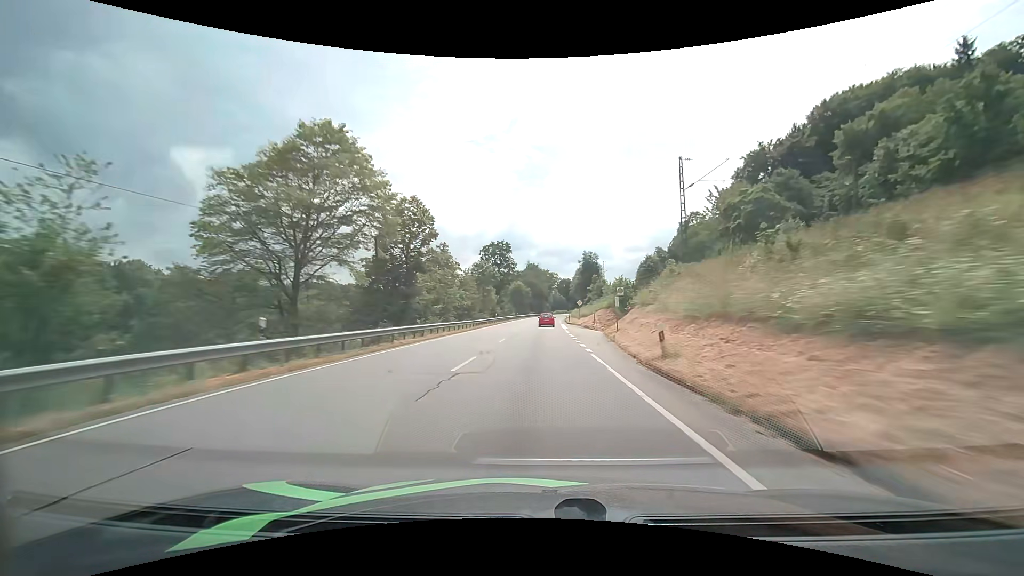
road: primary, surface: asphalt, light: Day
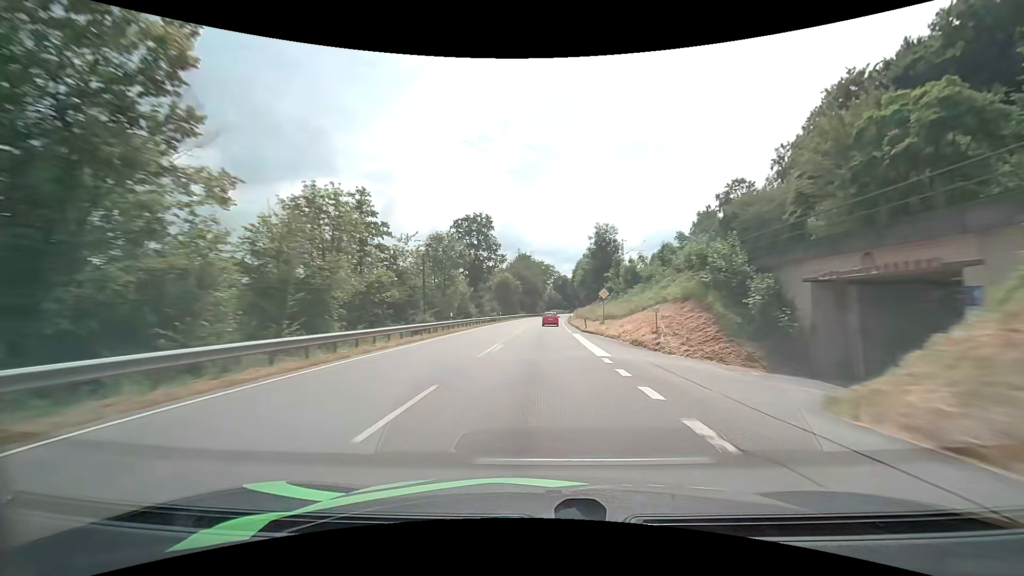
(+0.2, +31.1) m; +1°
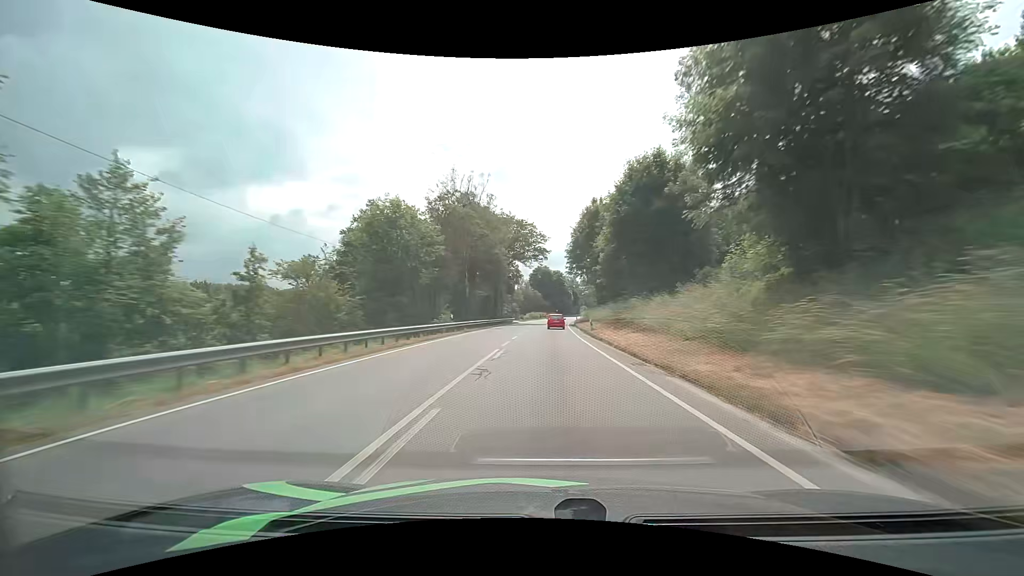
(+1.4, +75.6) m; +3°
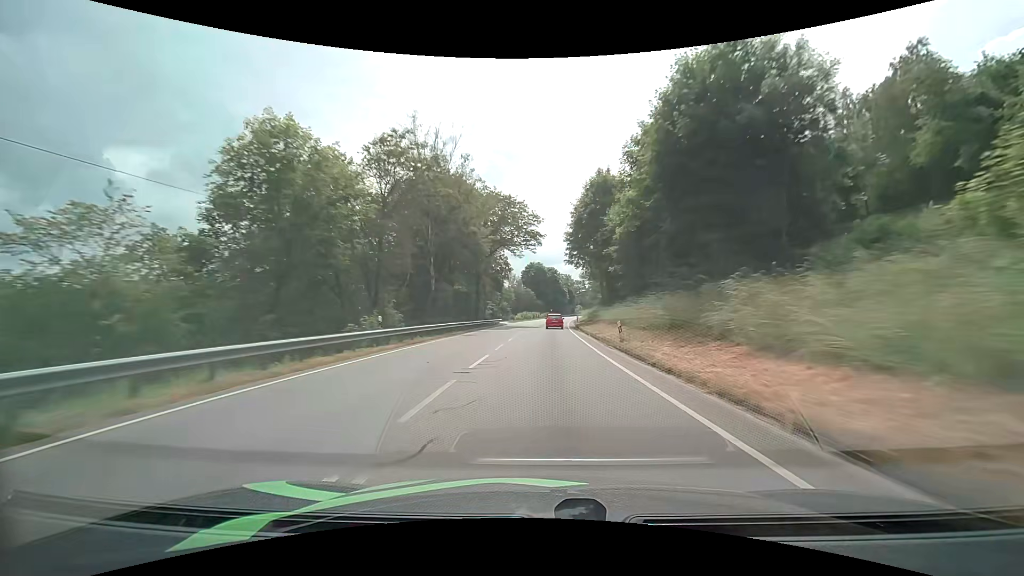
(+0.1, +15.0) m; +1°
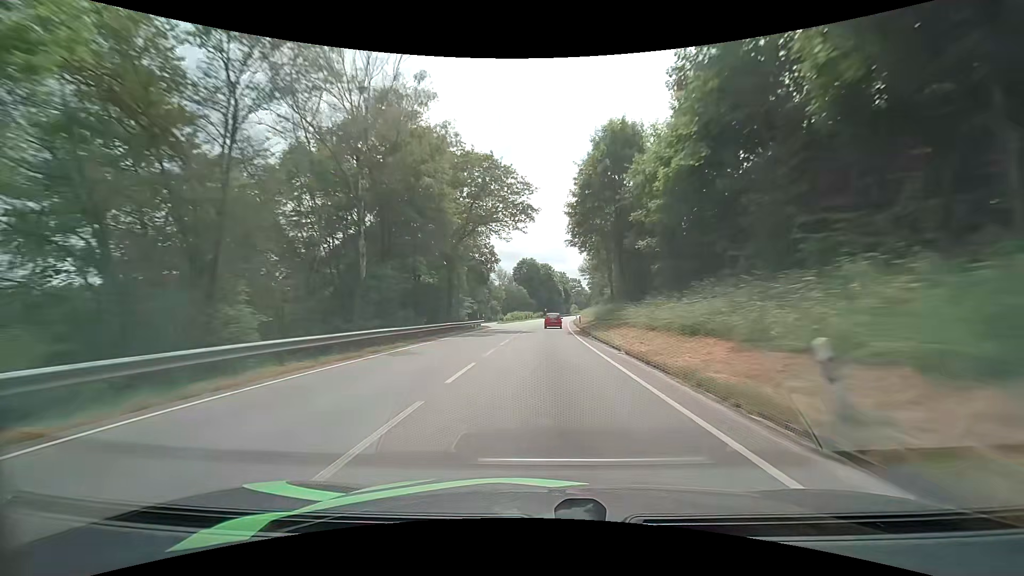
(+0.1, +15.0) m; +1°
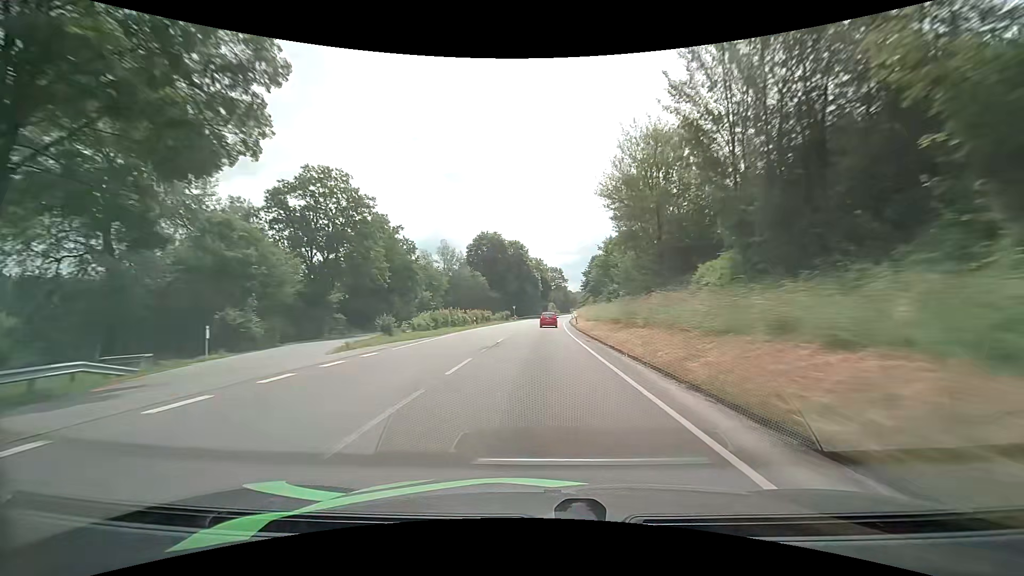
(+1.5, +59.9) m; +4°
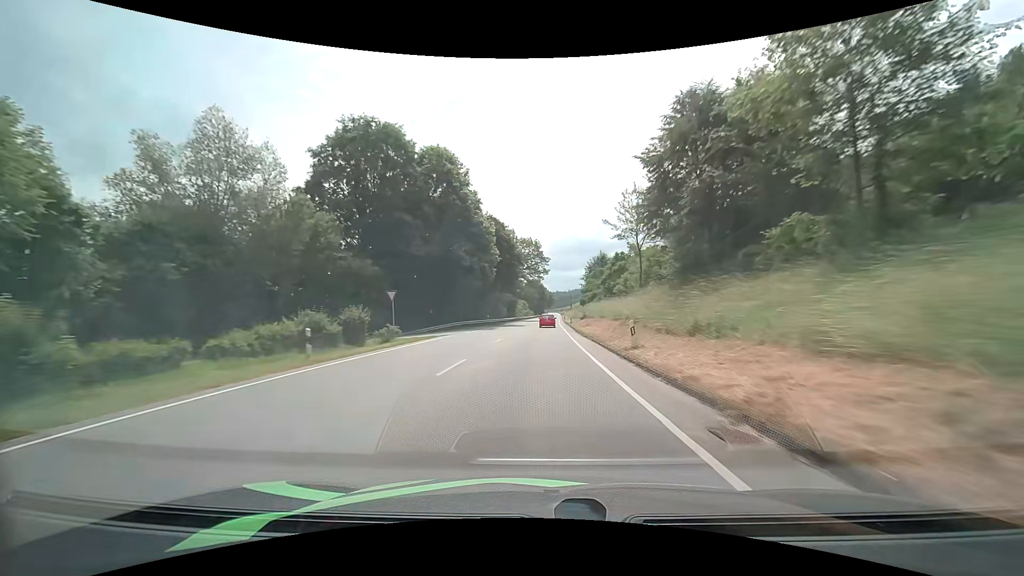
(+1.3, +73.2) m; +3°
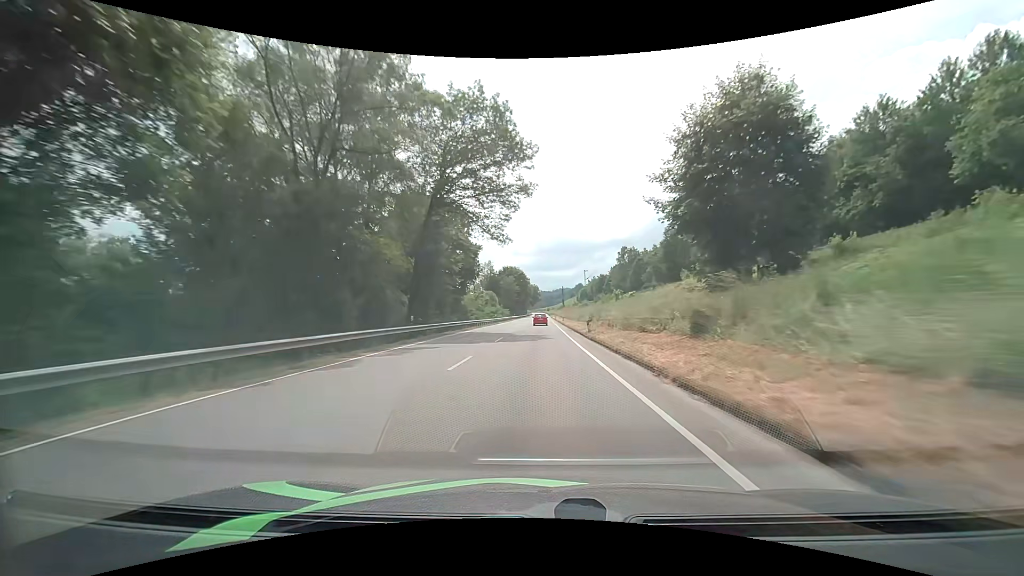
(+1.3, +72.6) m; +2°
(0, +10) (0, +20) (0, +30) (0, +40) (0, +50) (0, +60) (0, +70) (+1, +80) (+1, +90) (+1, +100) m
